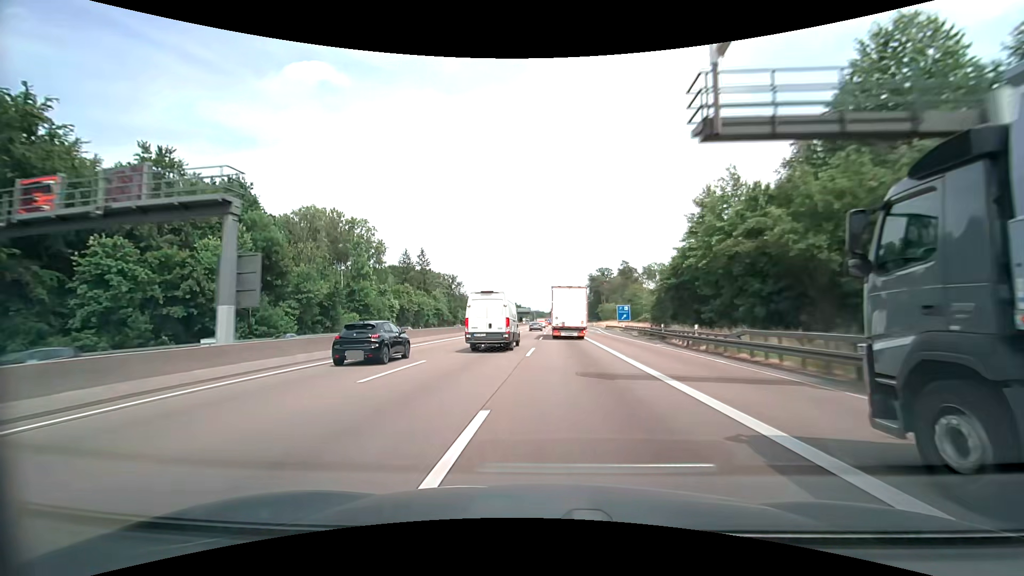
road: motorway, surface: asphalt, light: Day
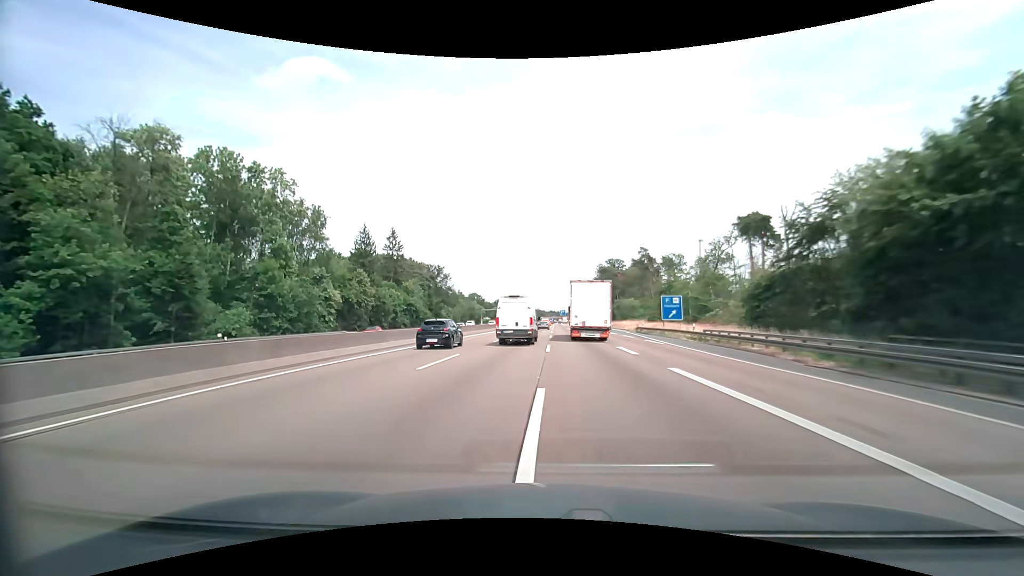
(-0.3, +33.6) m; -1°
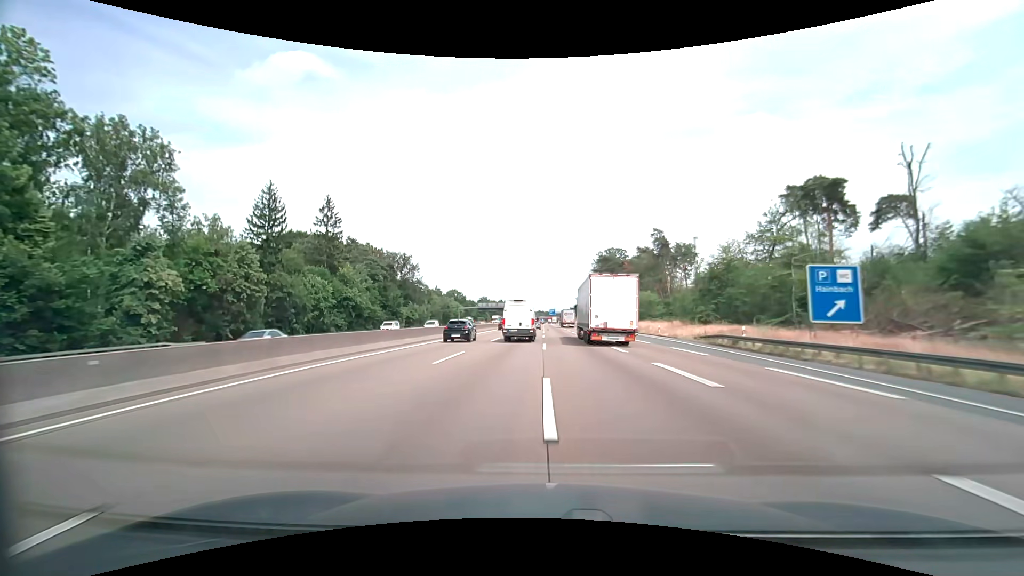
(+0.4, +33.9) m; +1°
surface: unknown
